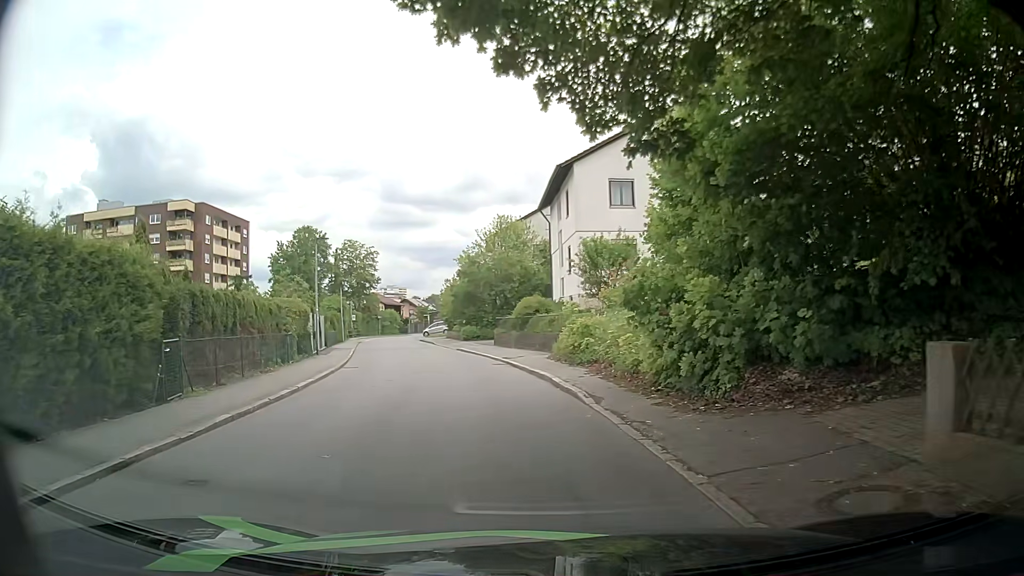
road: residential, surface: asphalt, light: Day
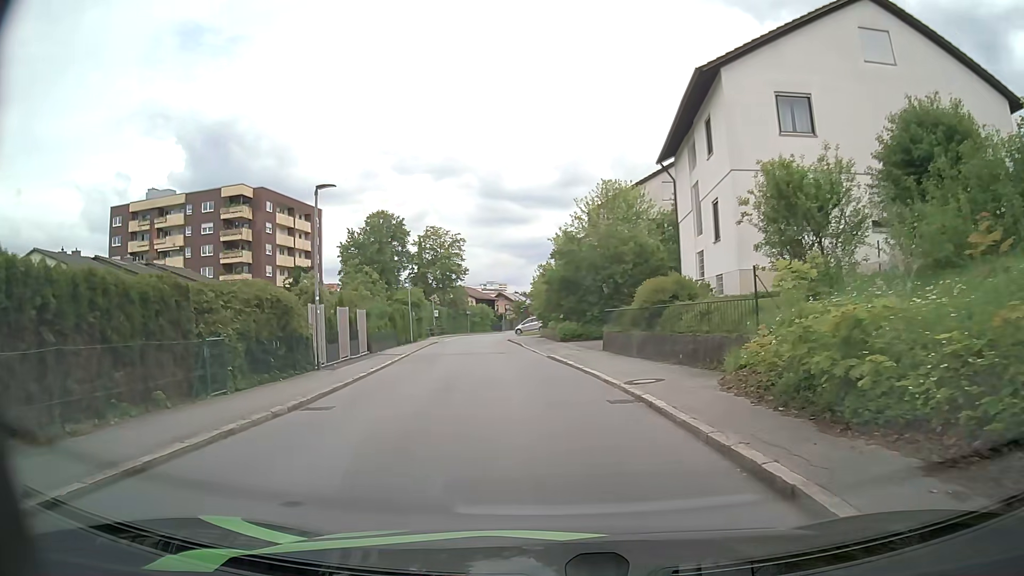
(-0.8, +11.7) m; -8°
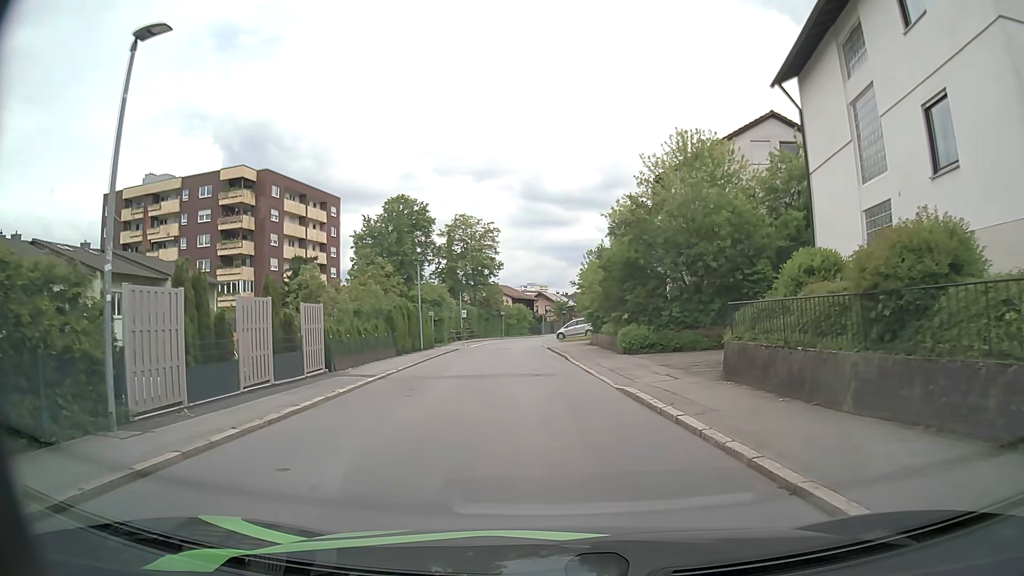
(-0.5, +11.5) m; -3°
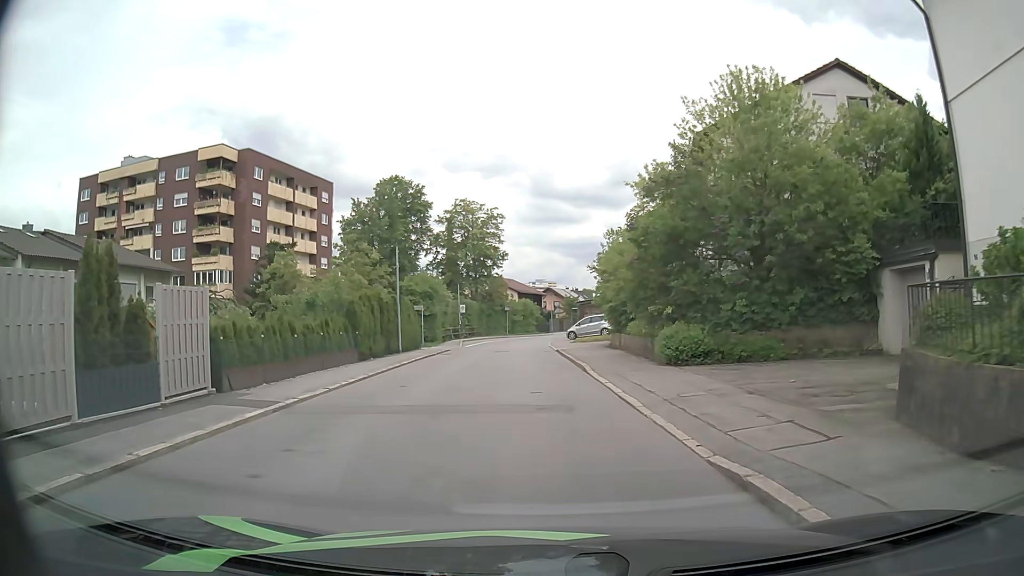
(-0.1, +7.6) m; -1°
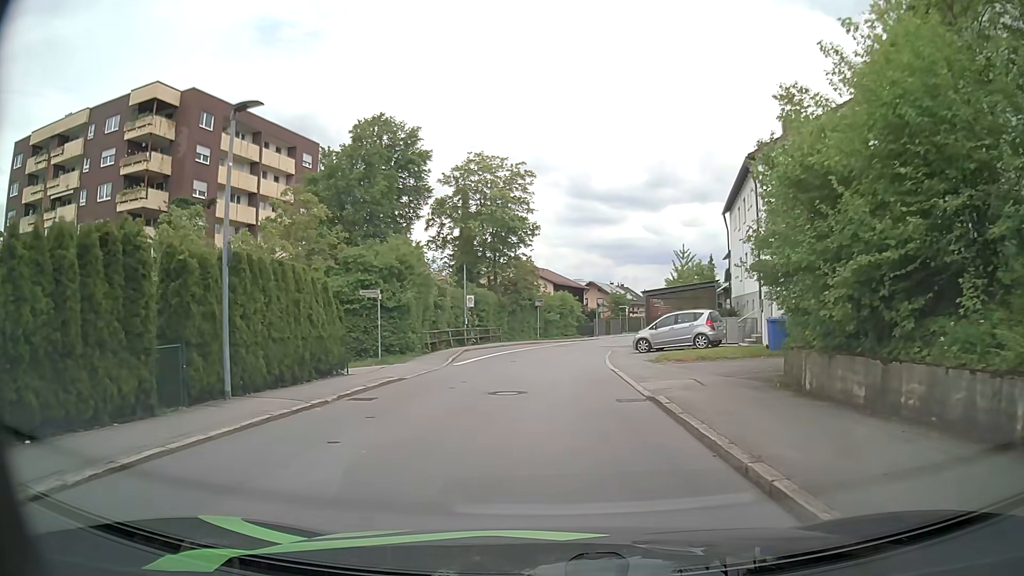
(-0.5, +19.9) m; -3°
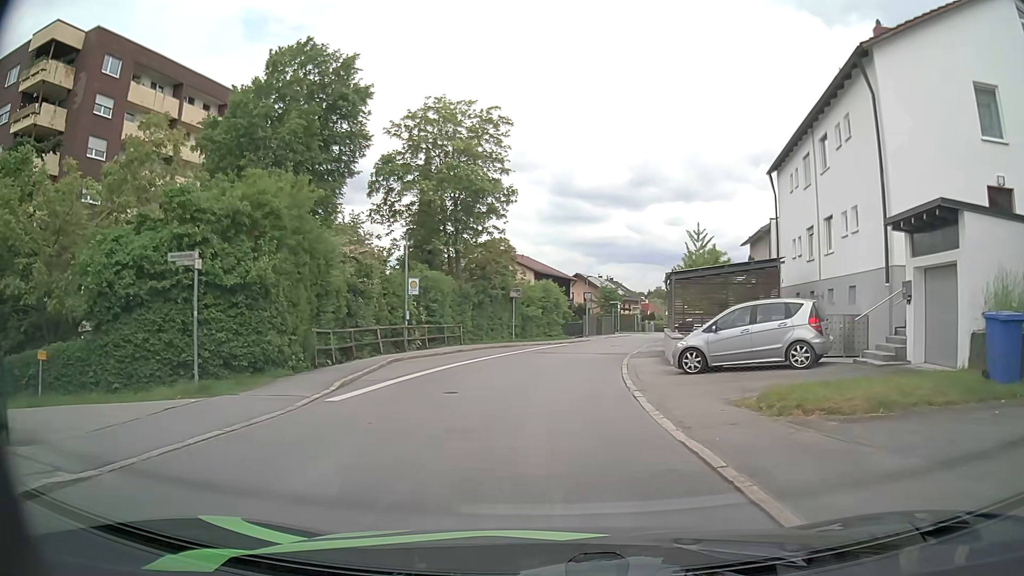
(+0.1, +12.6) m; +1°
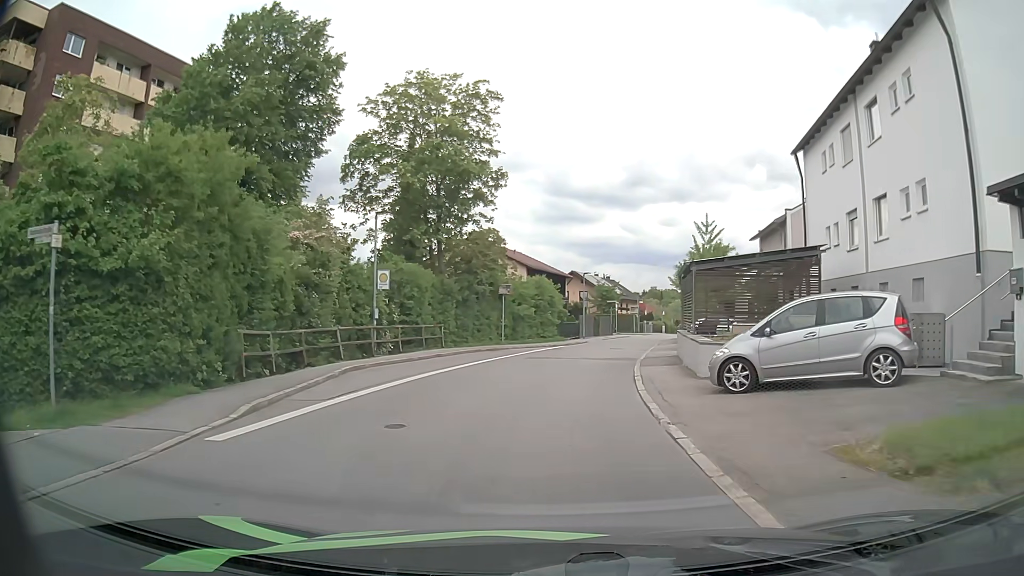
(+0.1, +4.3) m; +2°
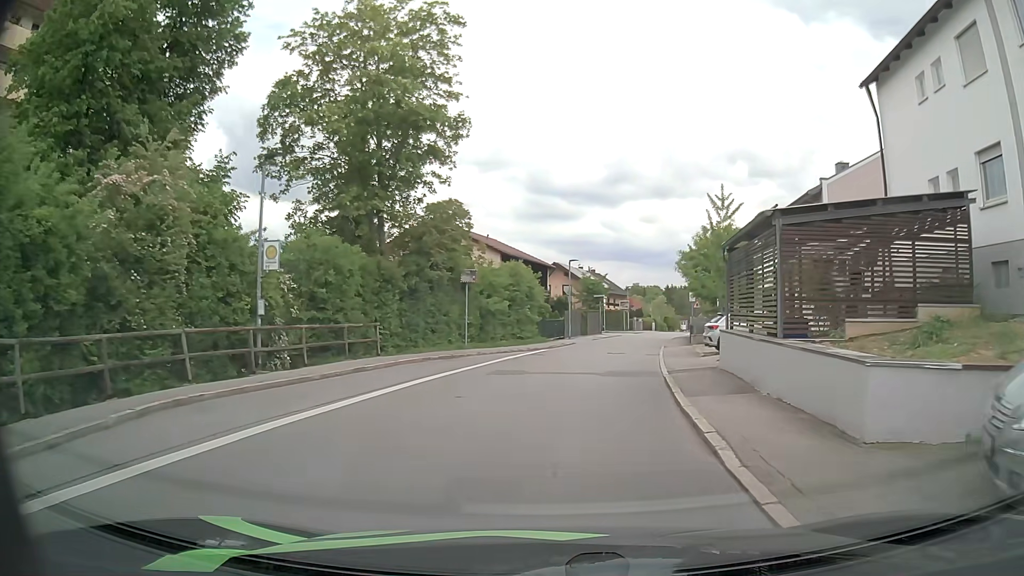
(0.0, +8.7) m; +2°
(0, +10) (+1, +20) (+2, +30) (+4, +40) (+6, +49) (+9, +59) (+11, +69) (+13, +79) (+15, +88) (+18, +98) m
